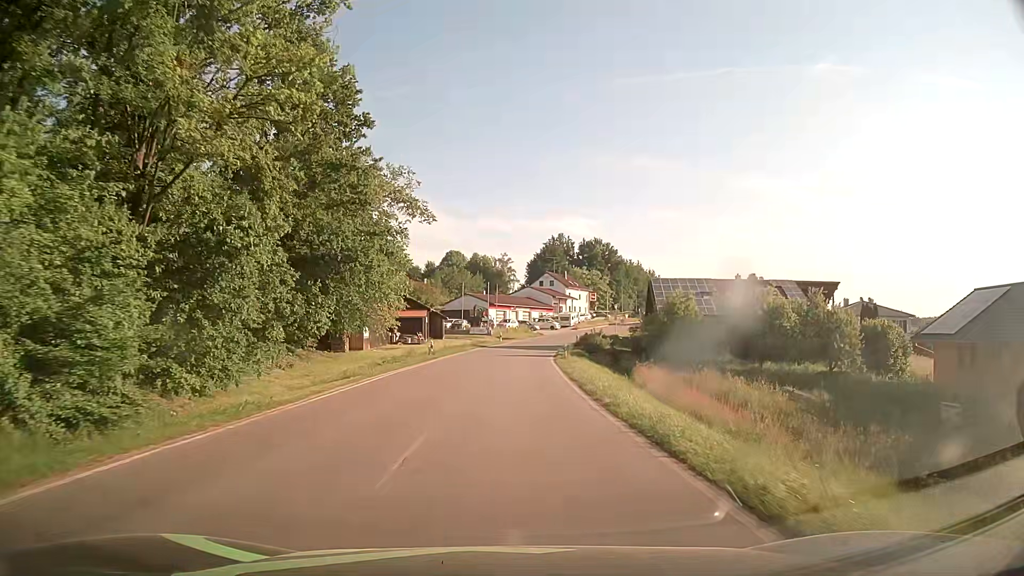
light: Day
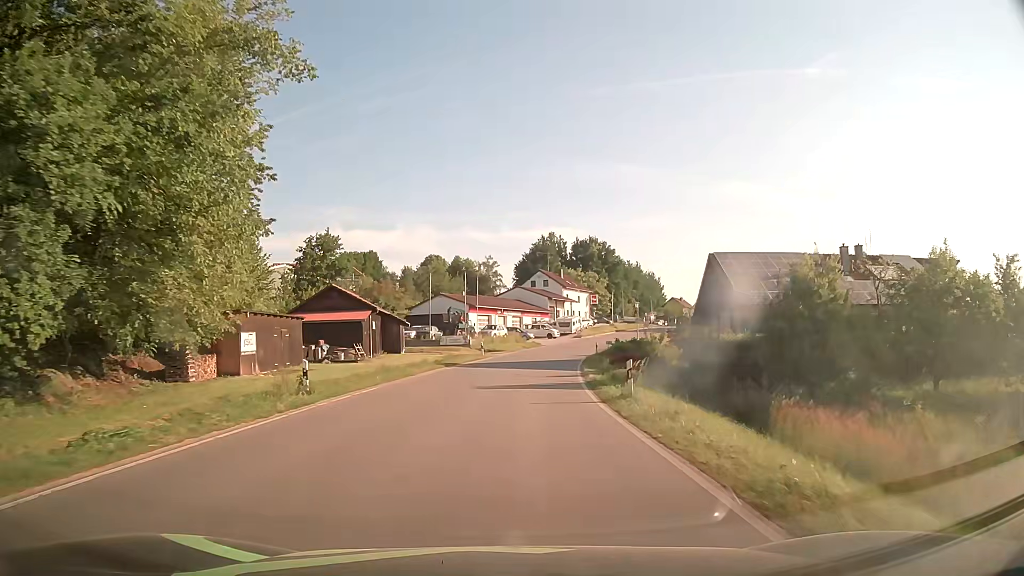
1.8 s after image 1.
(0.0, +23.1) m; +1°
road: tertiary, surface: asphalt
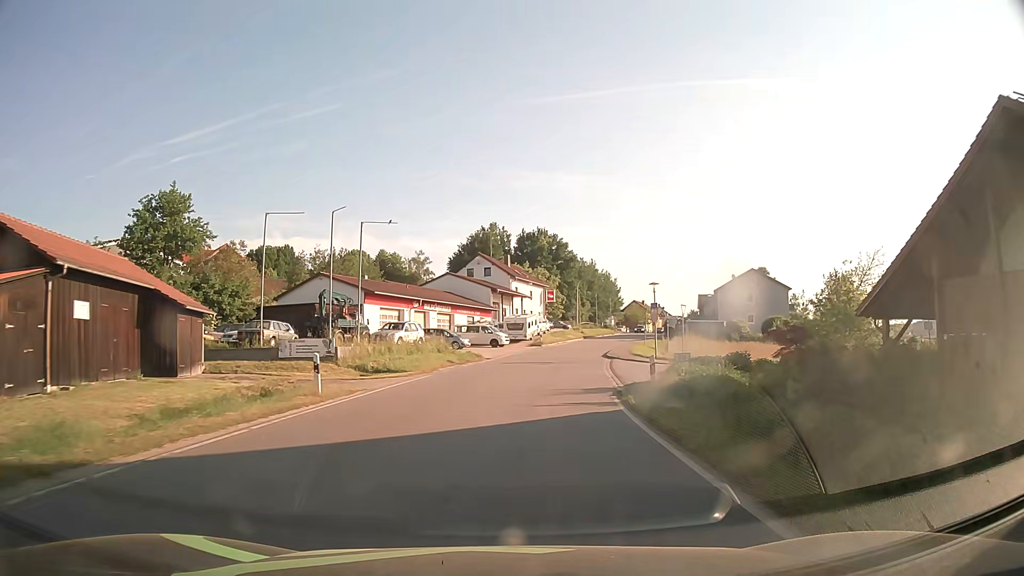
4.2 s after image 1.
(+1.2, +30.7) m; +5°
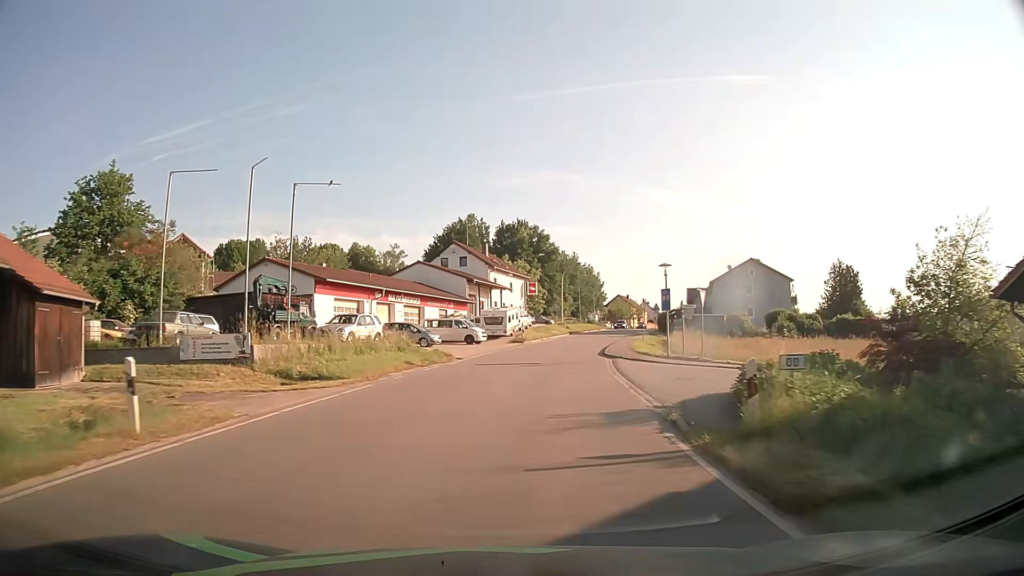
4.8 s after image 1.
(+0.1, +7.7) m; +2°
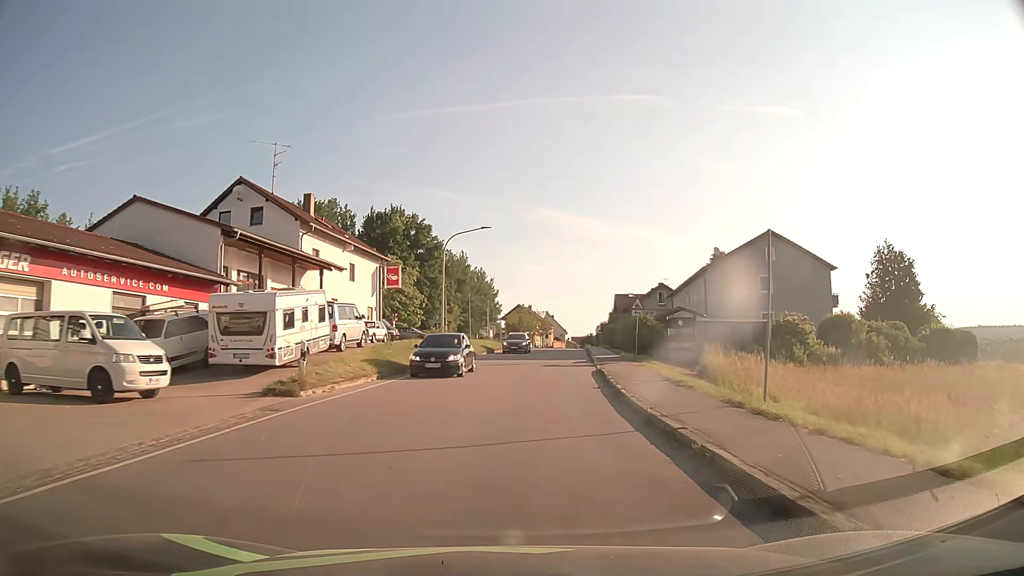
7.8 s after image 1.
(+3.2, +37.7) m; +10°
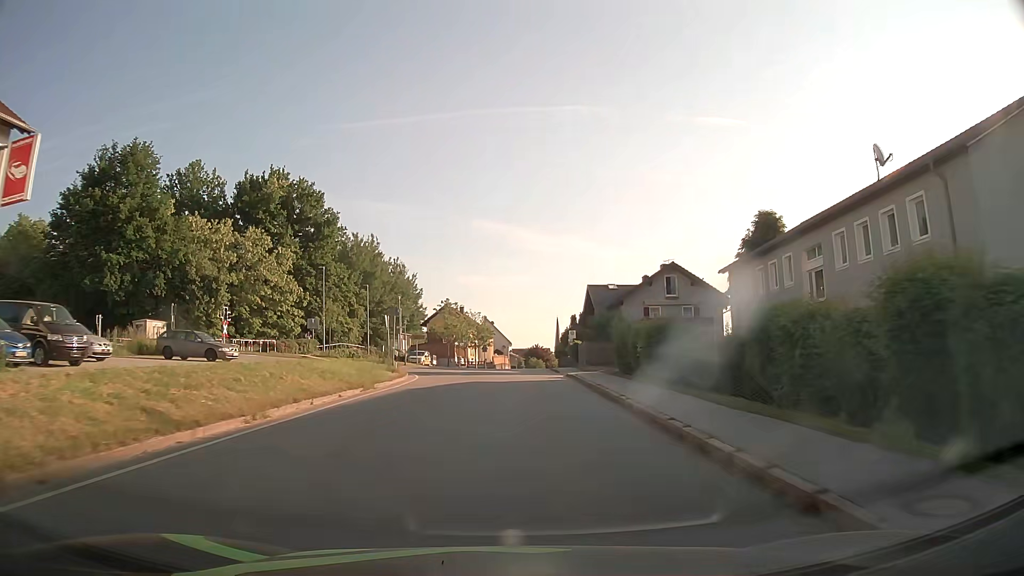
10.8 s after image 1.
(+2.2, +37.4) m; +5°
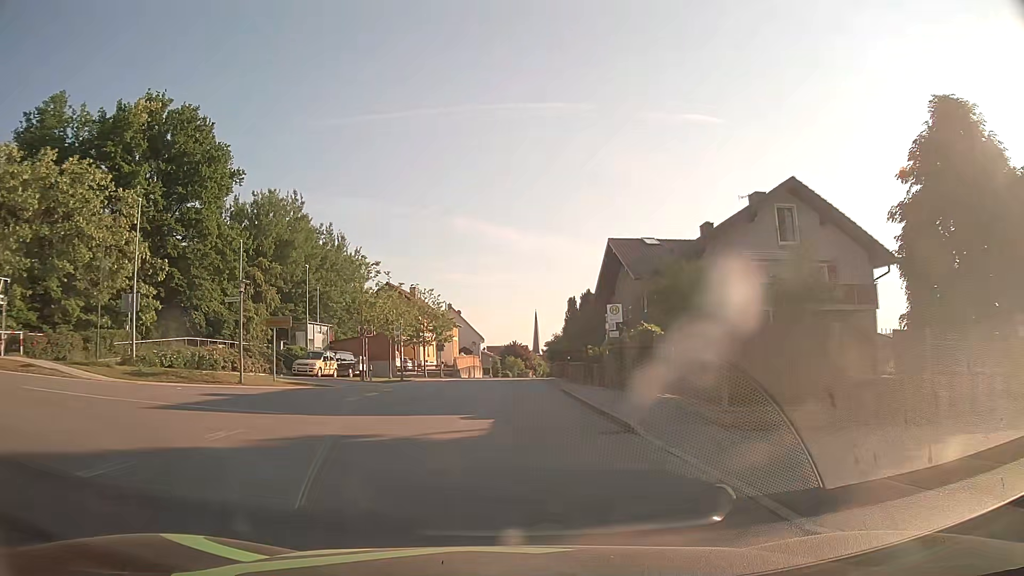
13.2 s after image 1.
(+0.5, +30.2) m; +2°
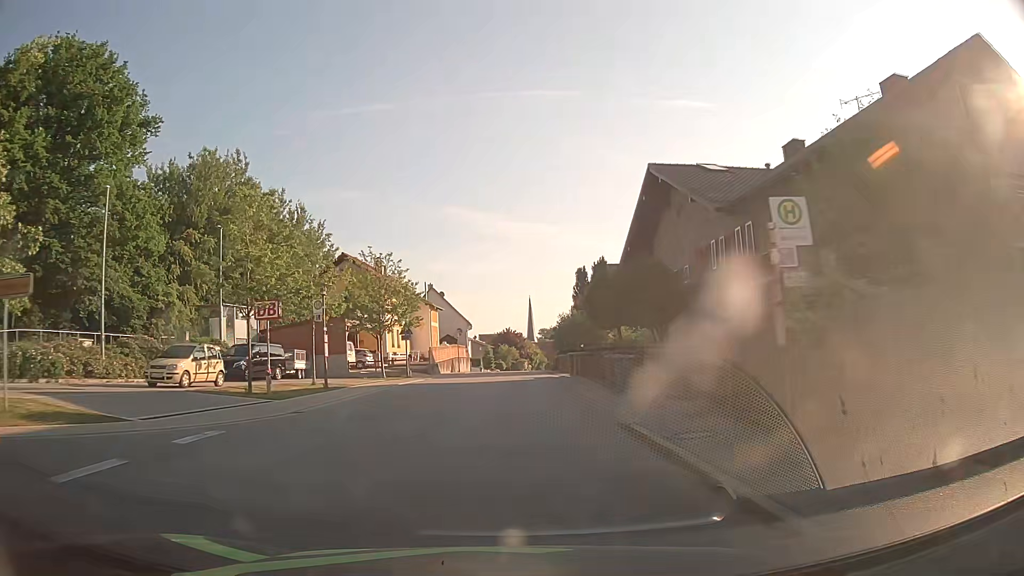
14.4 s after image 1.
(+0.1, +15.4) m; +1°
(0, +10) (0, +20) (0, +30) (0, +40) (+1, +50) (+1, +60) (+1, +70) (+1, +80) (+2, +90) (+2, +100) m
